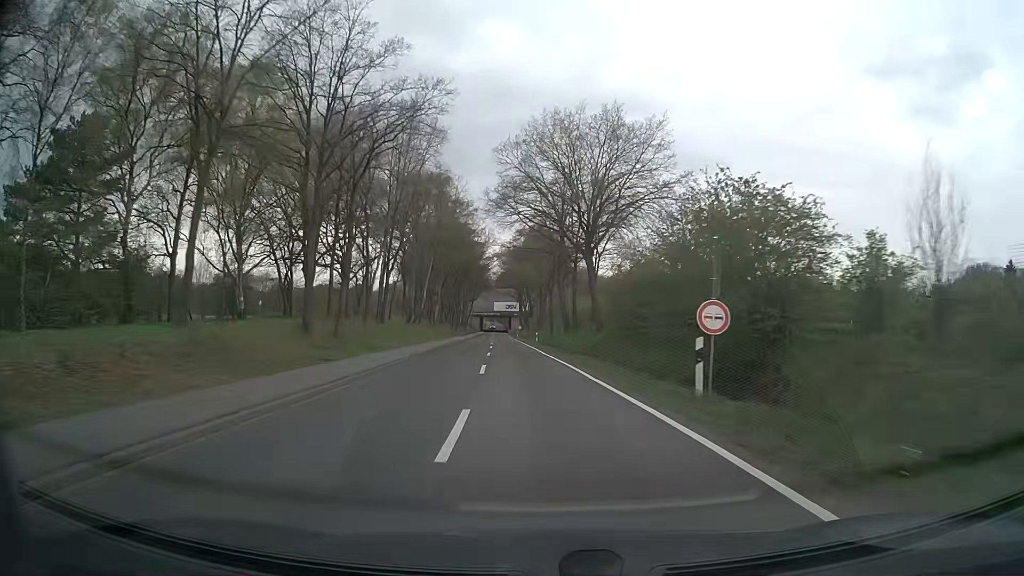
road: secondary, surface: asphalt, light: Day
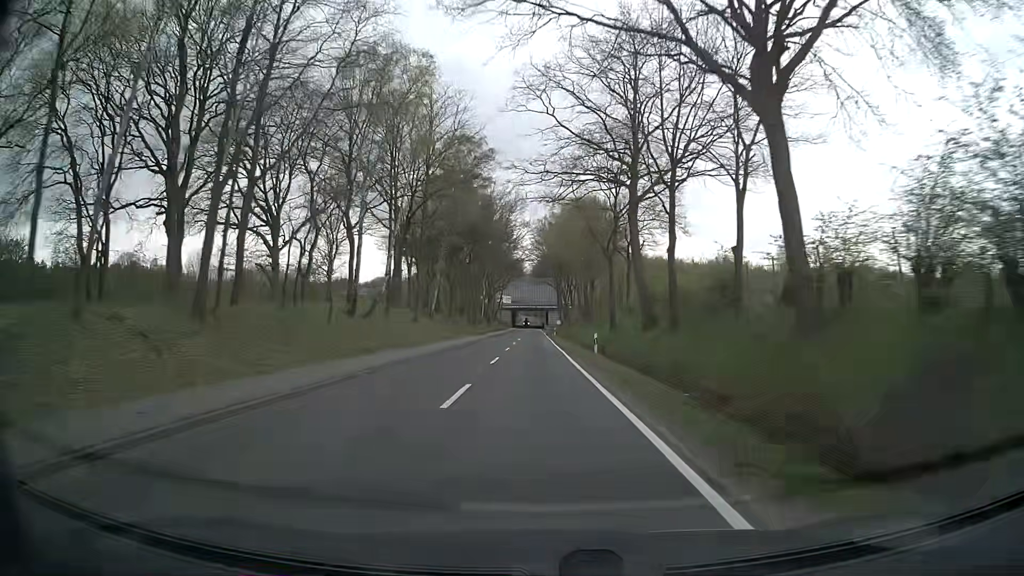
(-1.0, +32.6) m; -3°
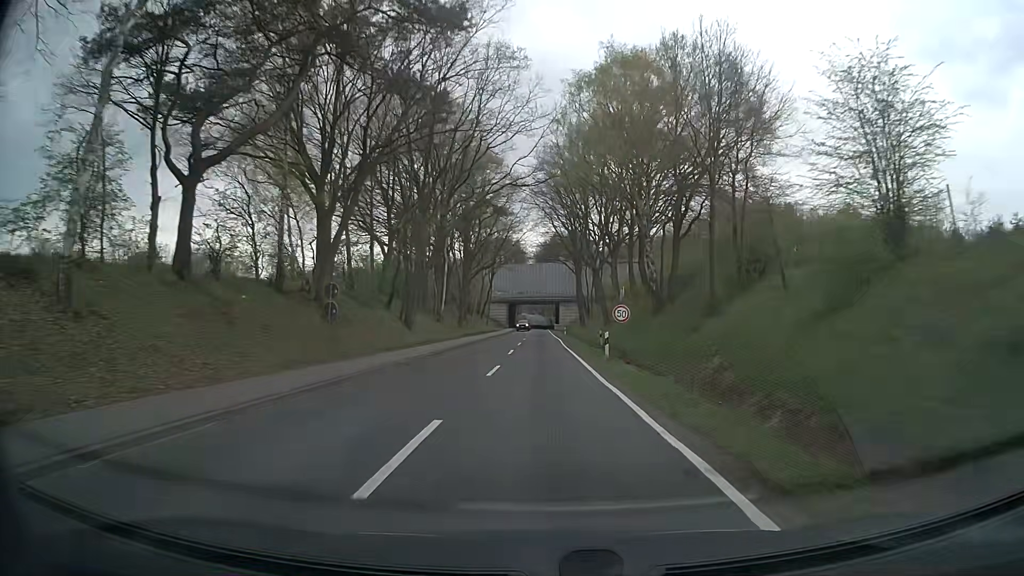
(-0.7, +54.3) m; -1°
(0, +10) (0, +20) (0, +30) (0, +40) (0, +50) (0, +60) (0, +70) (0, +80) (0, +90) (0, +100) m
